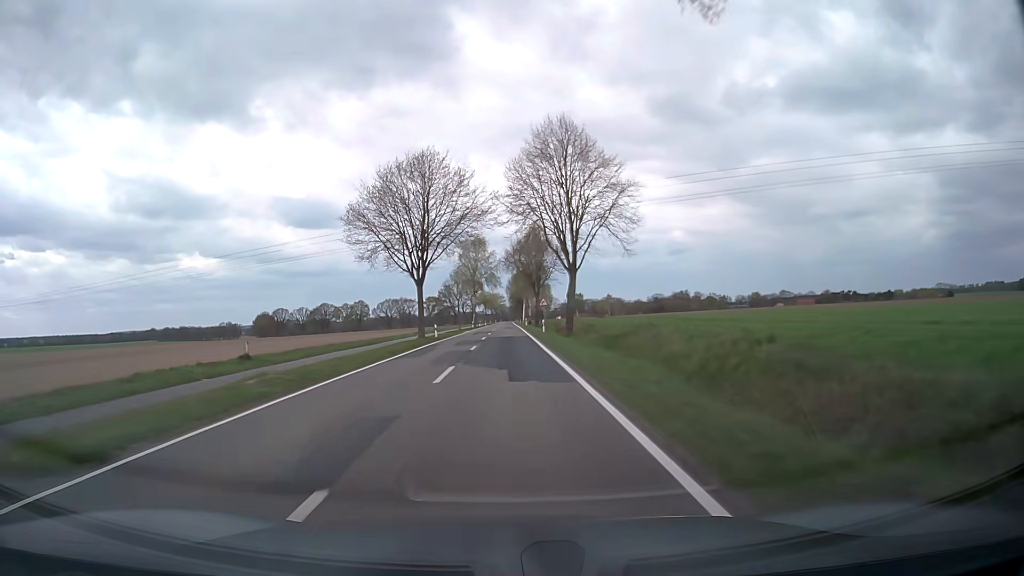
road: secondary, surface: asphalt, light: Day
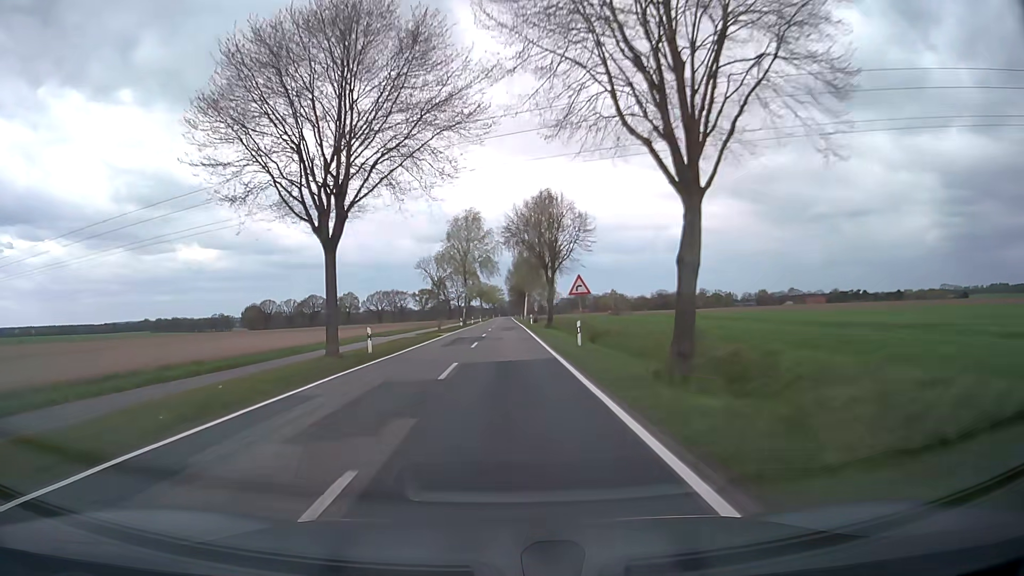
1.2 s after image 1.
(0.0, +23.5) m; 0°
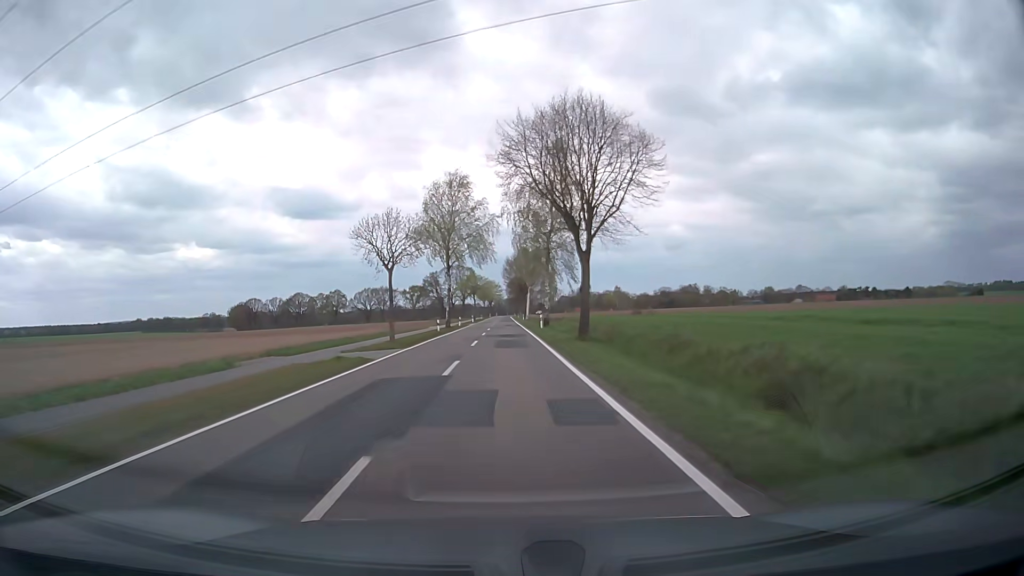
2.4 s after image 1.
(+0.1, +23.3) m; 0°
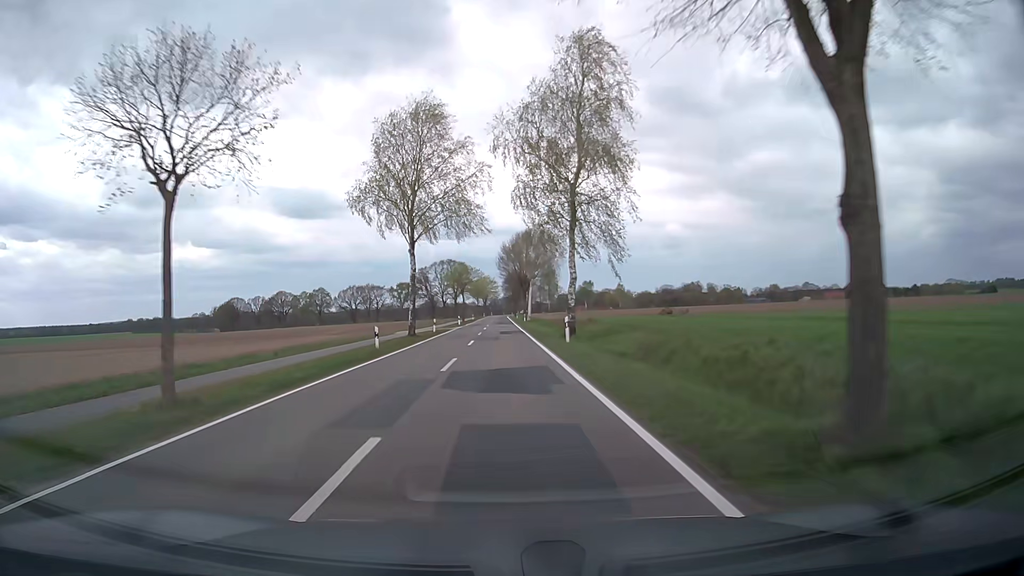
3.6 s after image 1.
(+0.1, +23.1) m; 0°
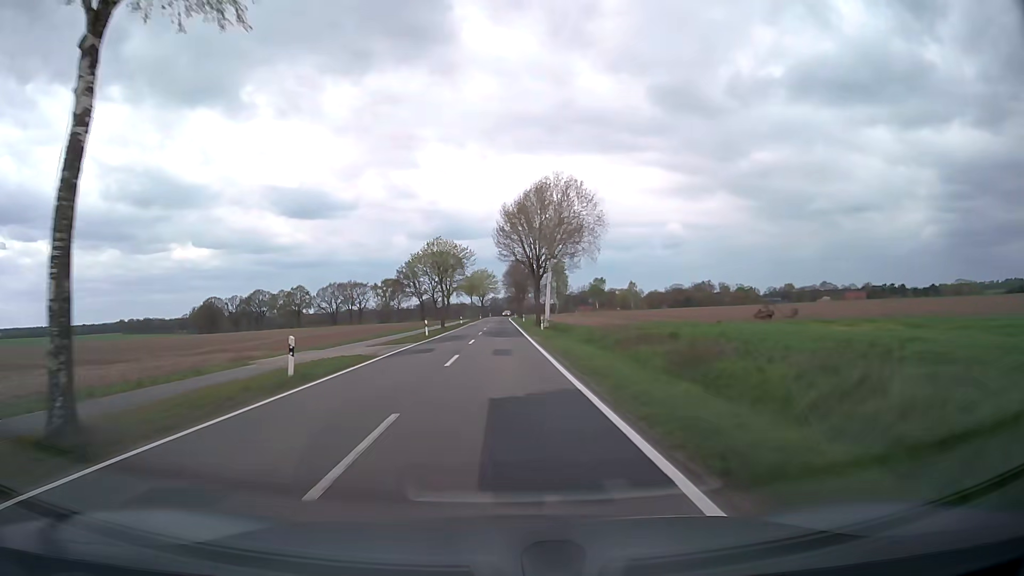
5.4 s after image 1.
(0.0, +34.3) m; 0°
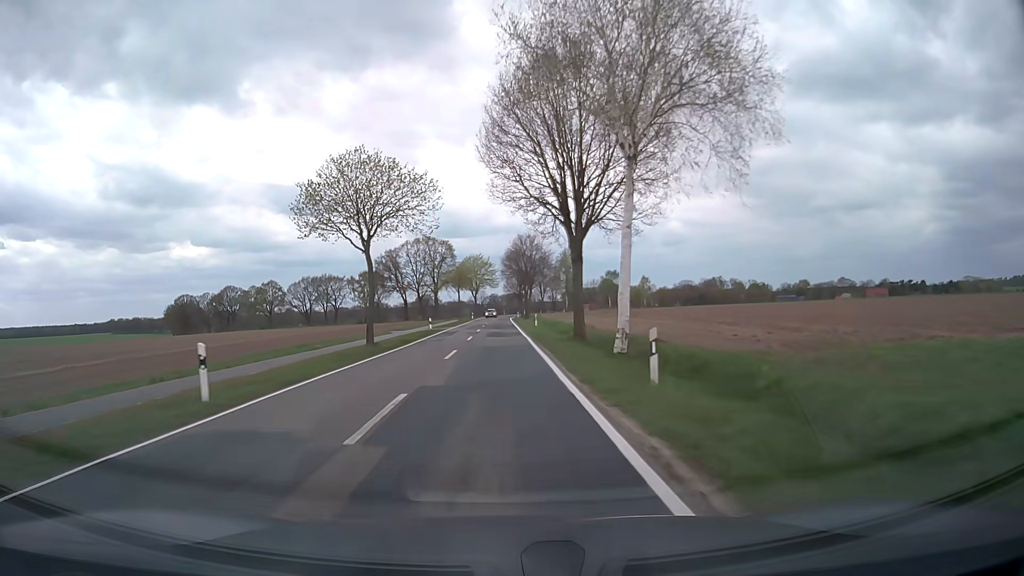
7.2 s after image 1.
(+0.1, +34.0) m; 0°
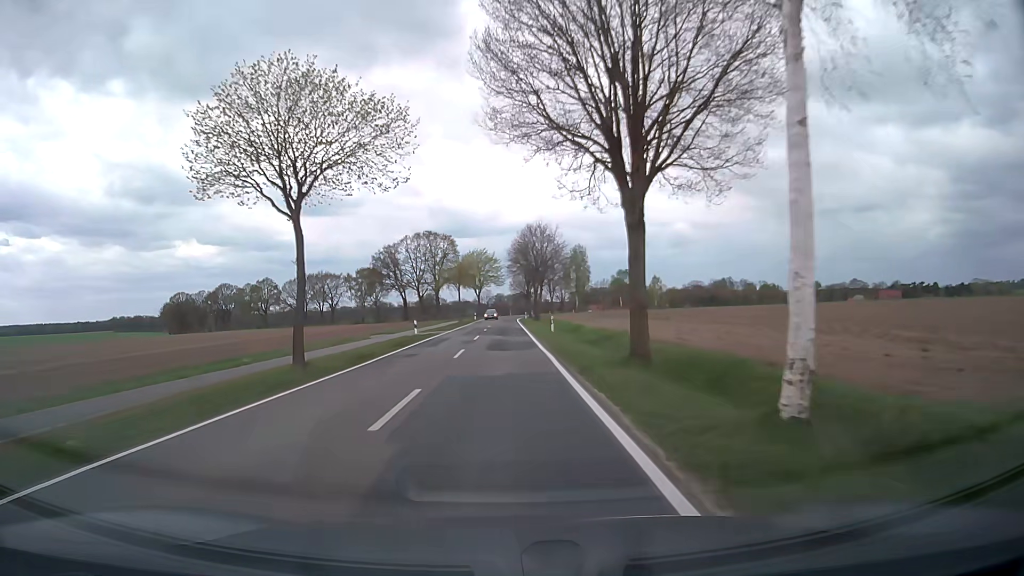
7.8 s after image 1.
(0.0, +11.1) m; 0°
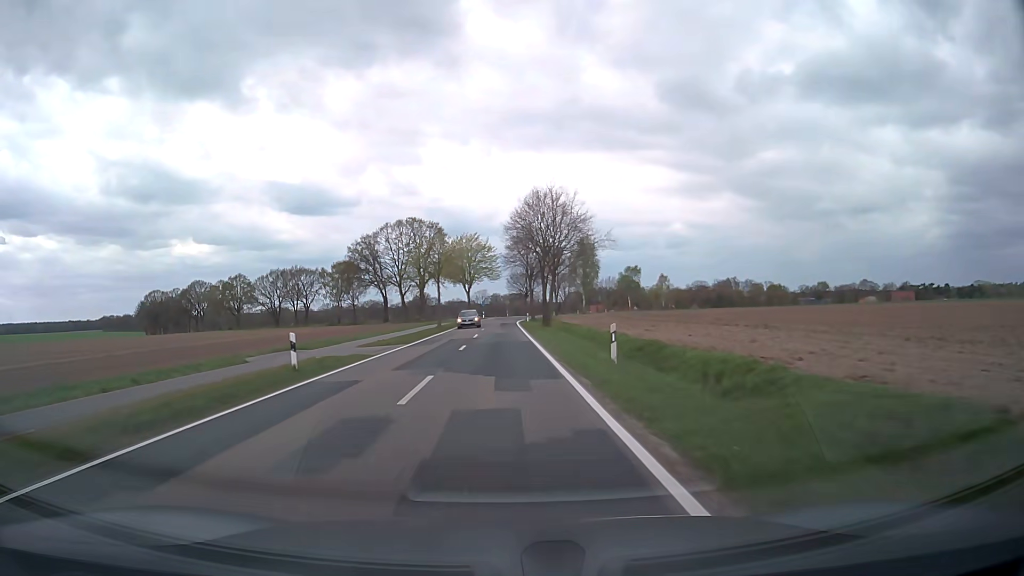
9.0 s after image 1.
(-0.1, +22.0) m; 0°
(0, +10) (0, +20) (0, +30) (0, +40) (0, +50) (-1, +60) (0, +70) (0, +80) (+1, +90) (+2, +100) m
